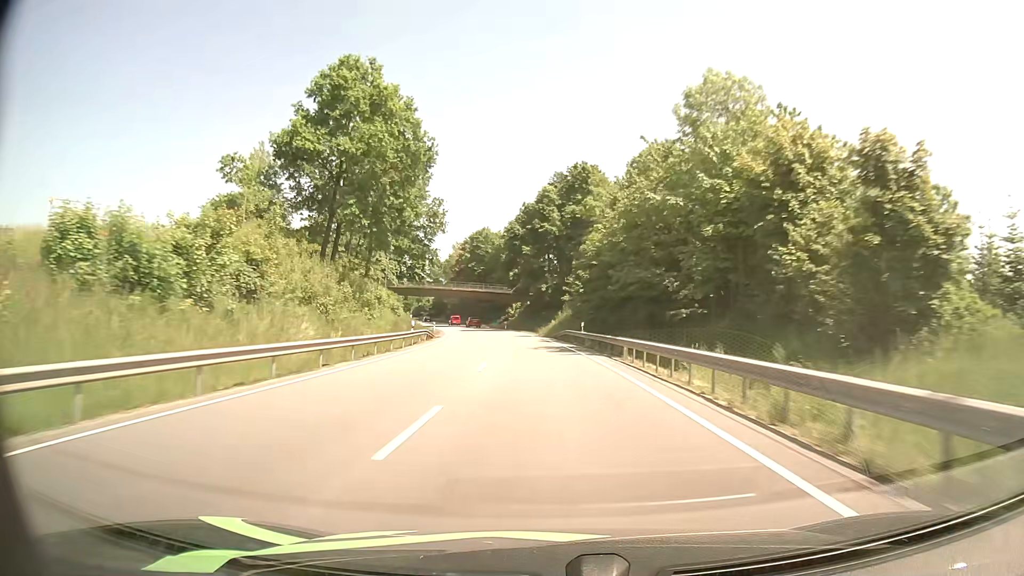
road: primary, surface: asphalt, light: Day
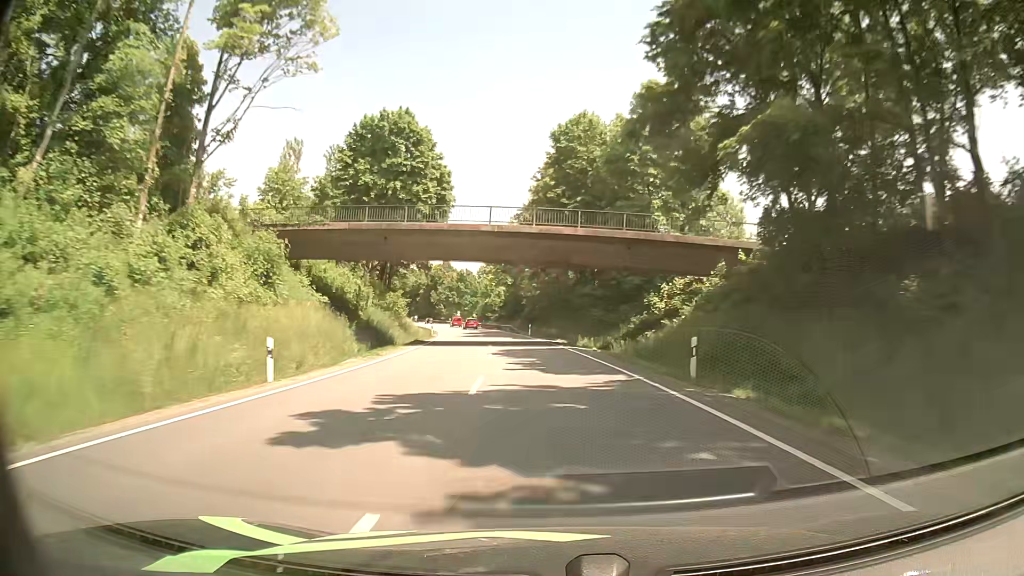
(-6.8, +77.8) m; -9°
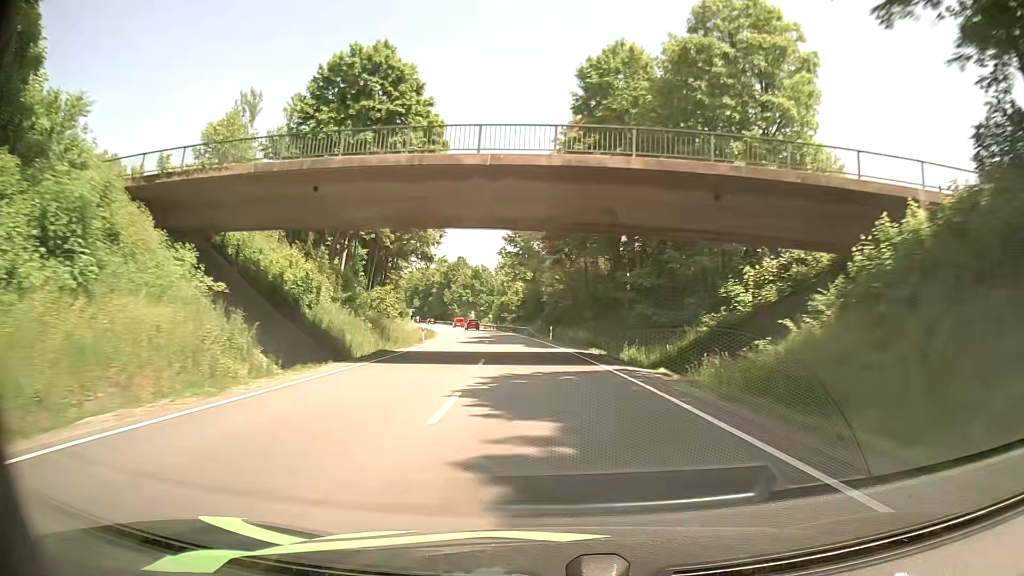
(-0.3, +15.7) m; -2°
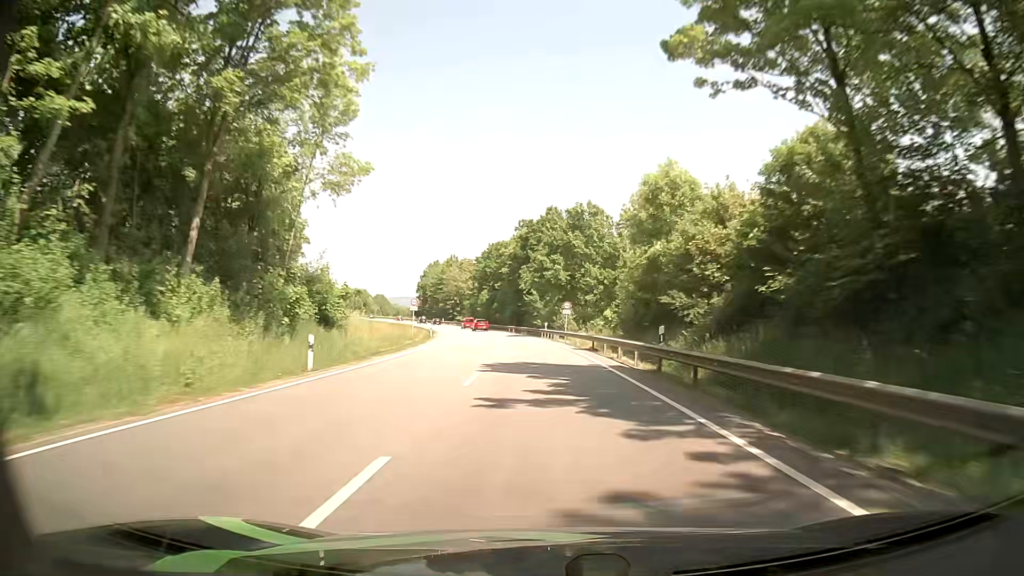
(-6.6, +78.3) m; -9°
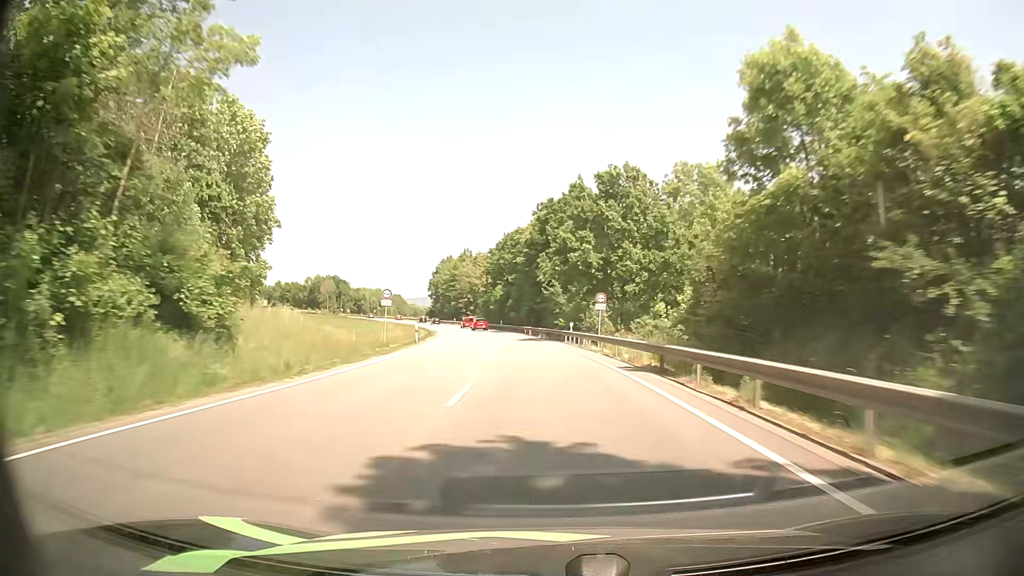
(-0.3, +15.7) m; -2°
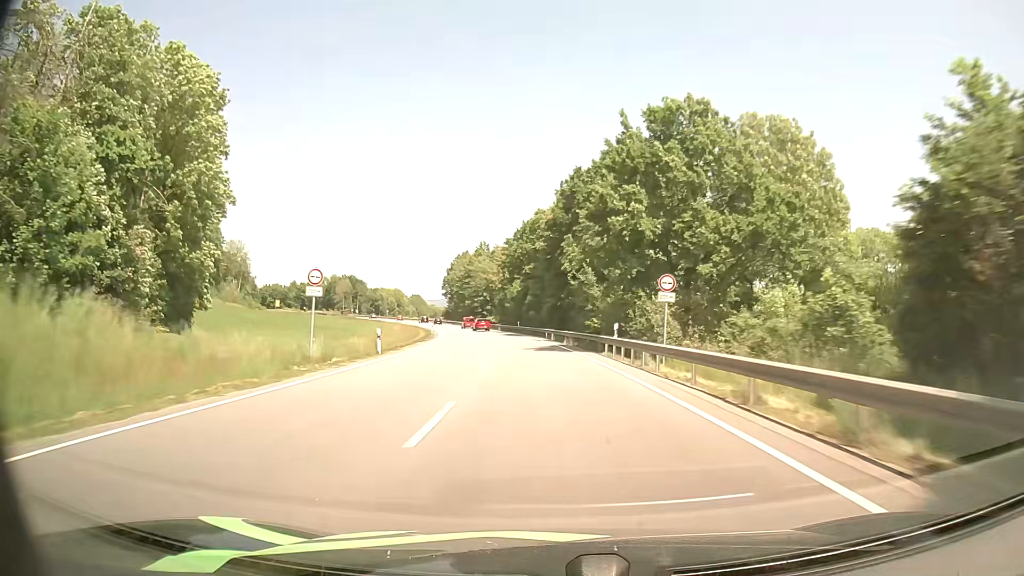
(-0.4, +15.7) m; -2°
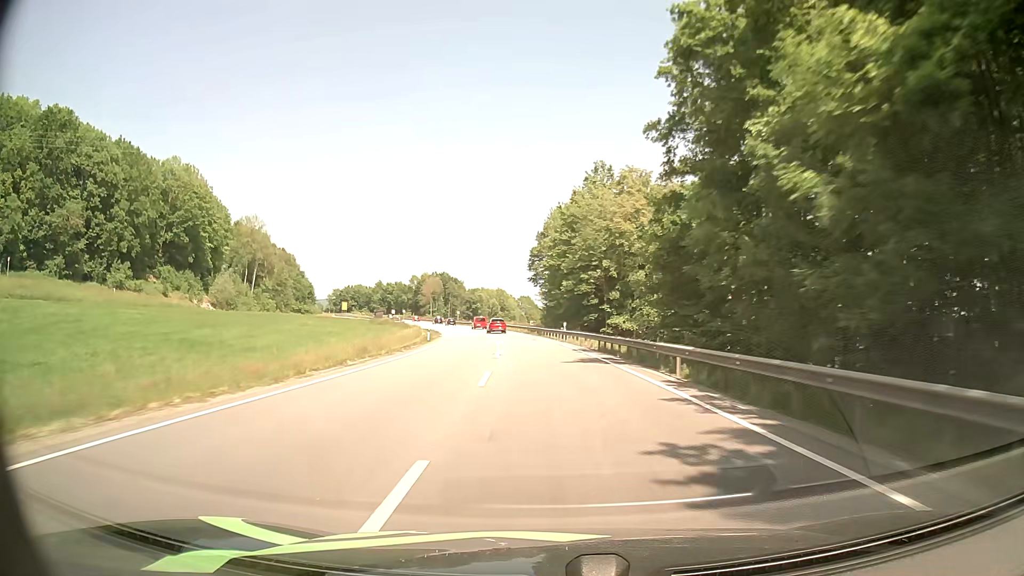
(-7.1, +76.5) m; -11°
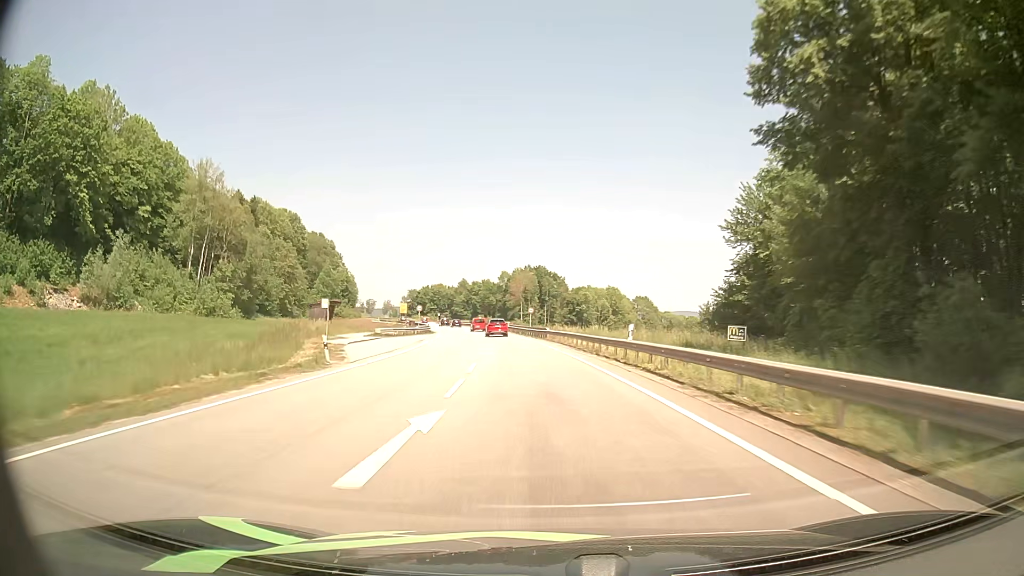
(-5.9, +75.0) m; -9°
(0, +10) (-1, +20) (-2, +30) (-3, +40) (-4, +50) (-5, +60) (-7, +70) (-8, +79) (-10, +89) (-12, +99) m
